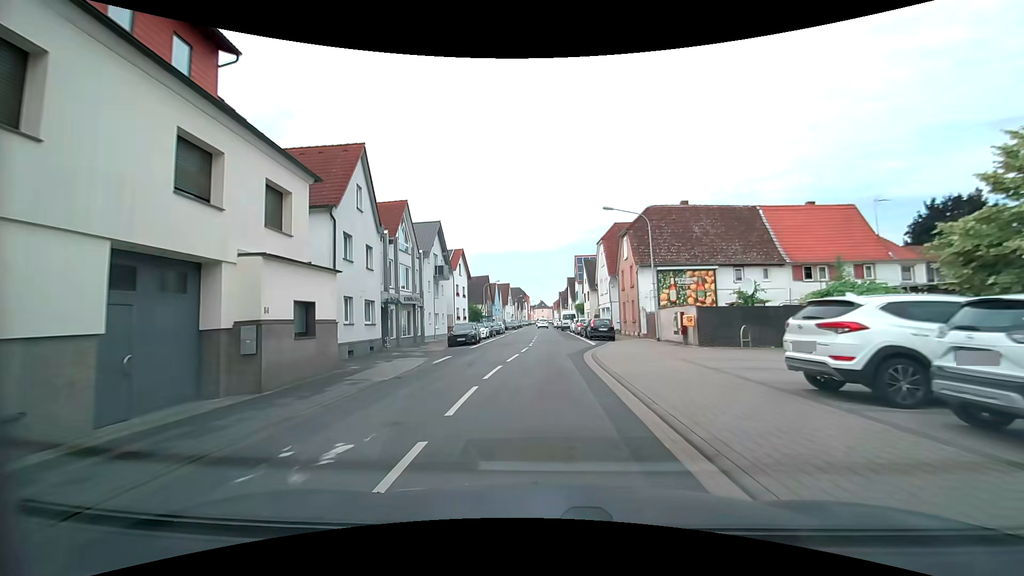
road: tertiary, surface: asphalt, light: Day
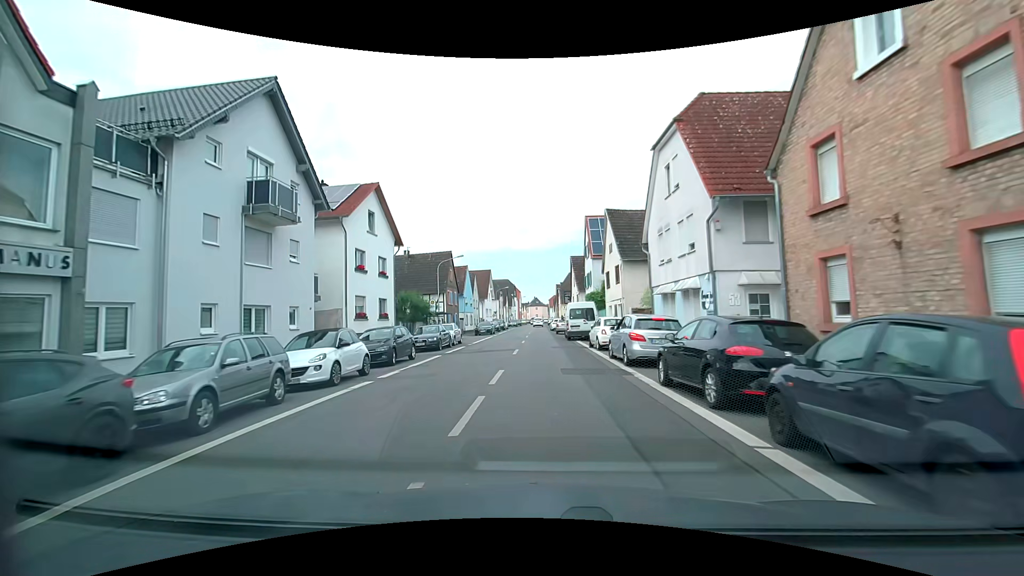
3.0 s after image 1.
(+0.2, +29.5) m; +1°
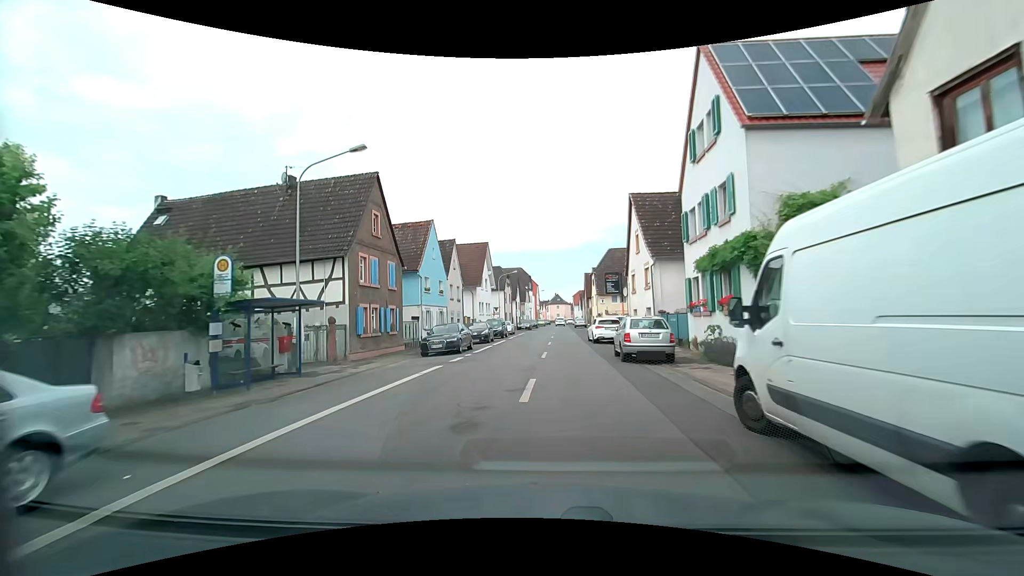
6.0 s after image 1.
(-0.8, +30.3) m; -2°
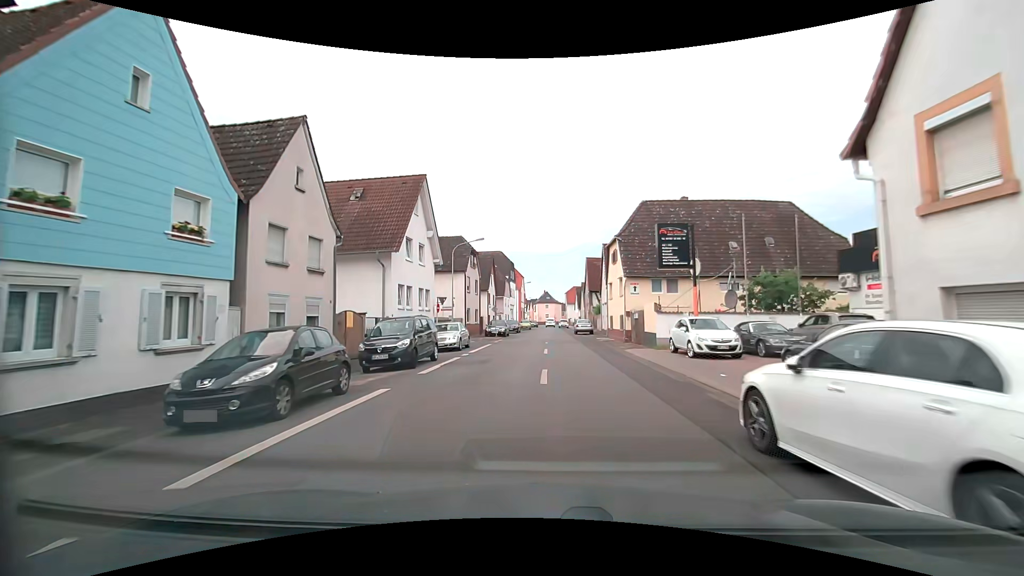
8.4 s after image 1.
(+0.1, +25.5) m; +1°
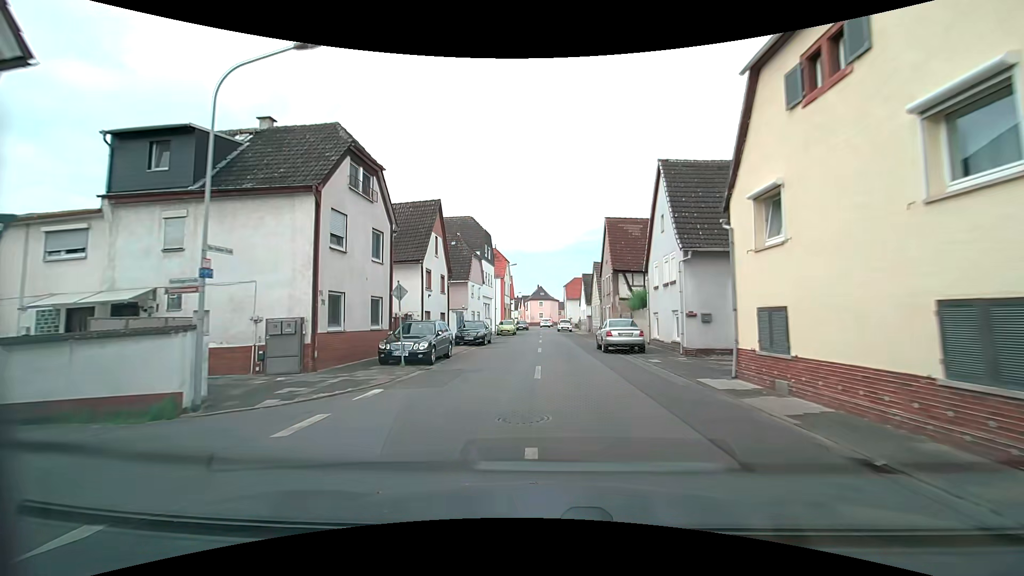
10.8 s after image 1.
(+0.2, +26.6) m; +1°
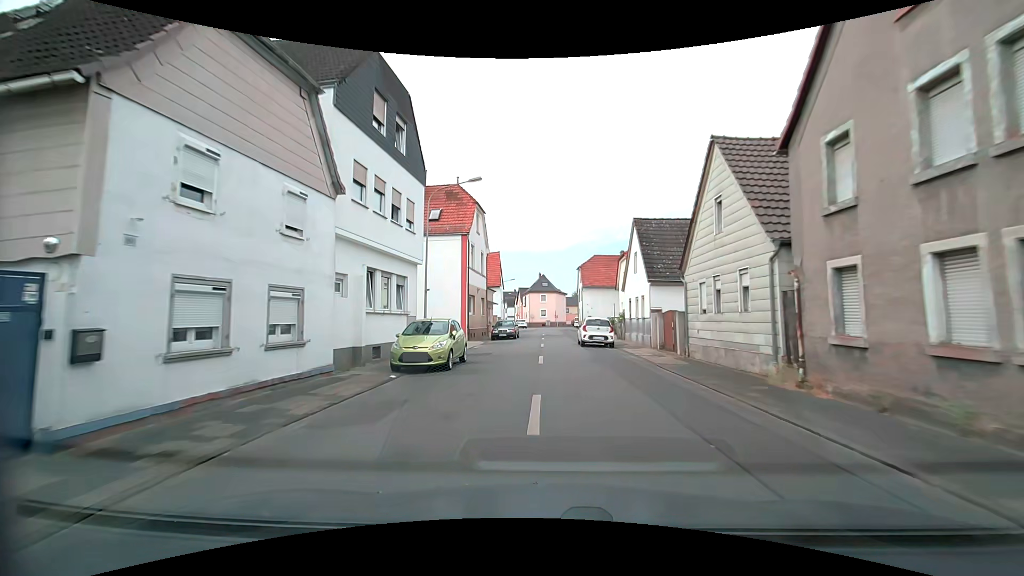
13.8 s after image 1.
(-0.1, +33.3) m; -1°
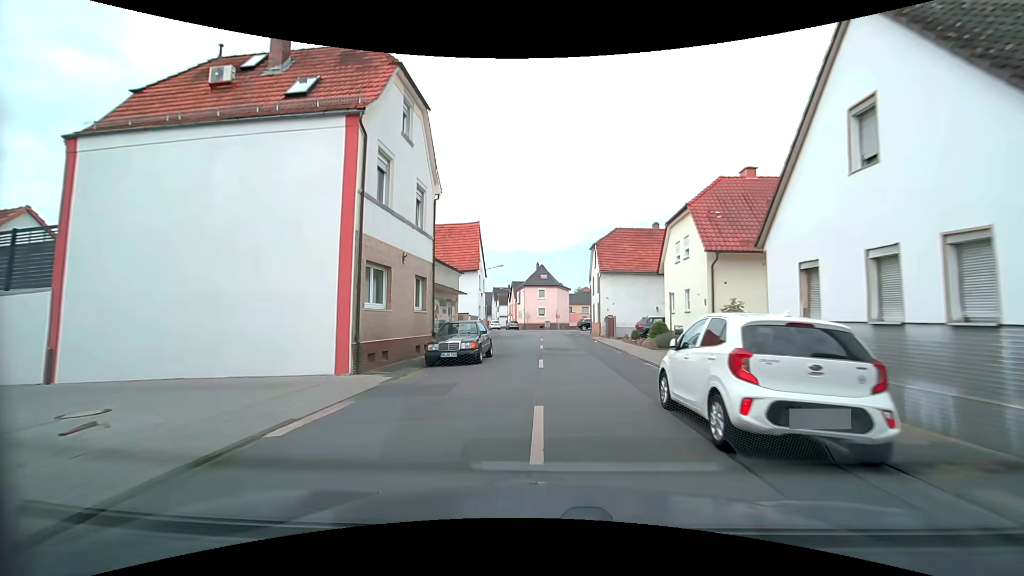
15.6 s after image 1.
(+0.3, +19.5) m; +1°
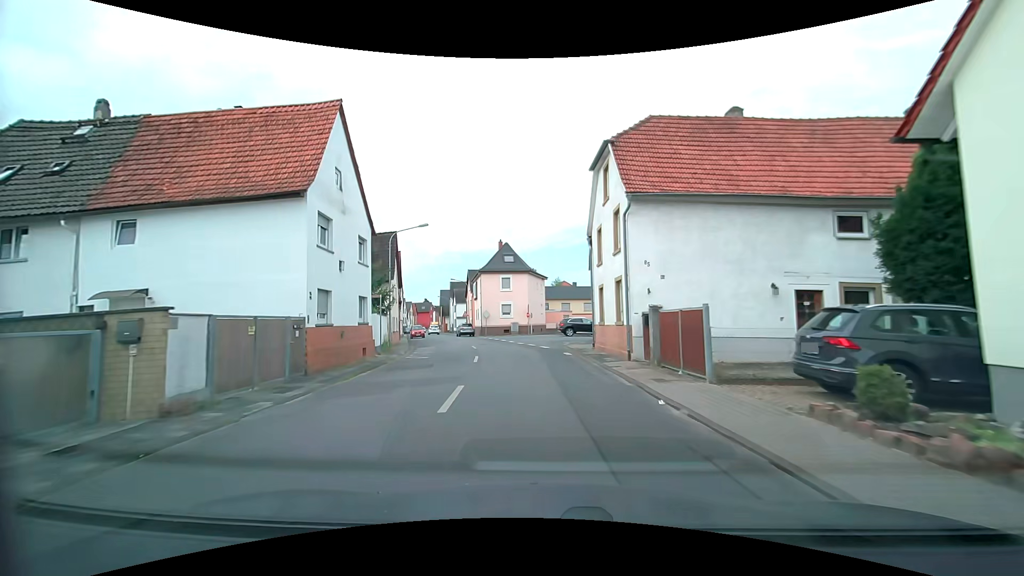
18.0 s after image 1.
(+1.0, +24.8) m; +3°
(0, +10) (-1, +20) (-3, +30) (-5, +39) (-8, +49) (-11, +59) (-14, +68) (-17, +78) (-19, +87) (-22, +97) m
